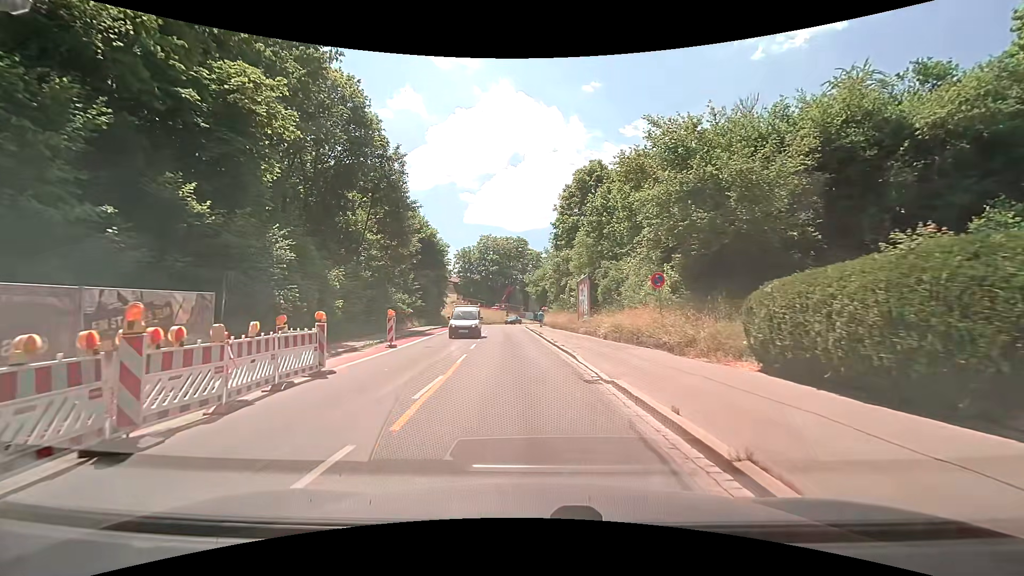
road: secondary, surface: asphalt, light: Day
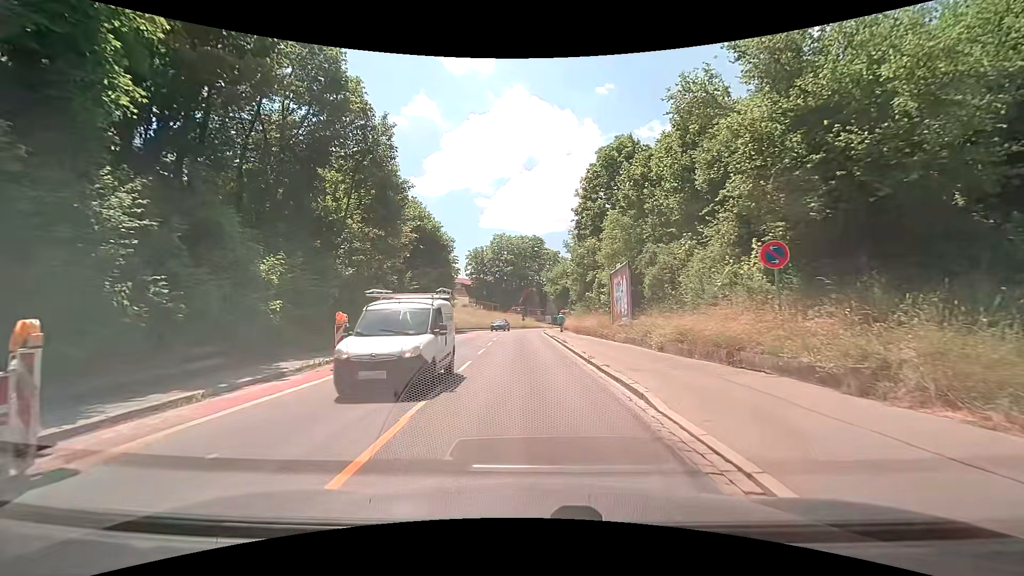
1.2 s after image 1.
(-0.2, +7.7) m; -2°
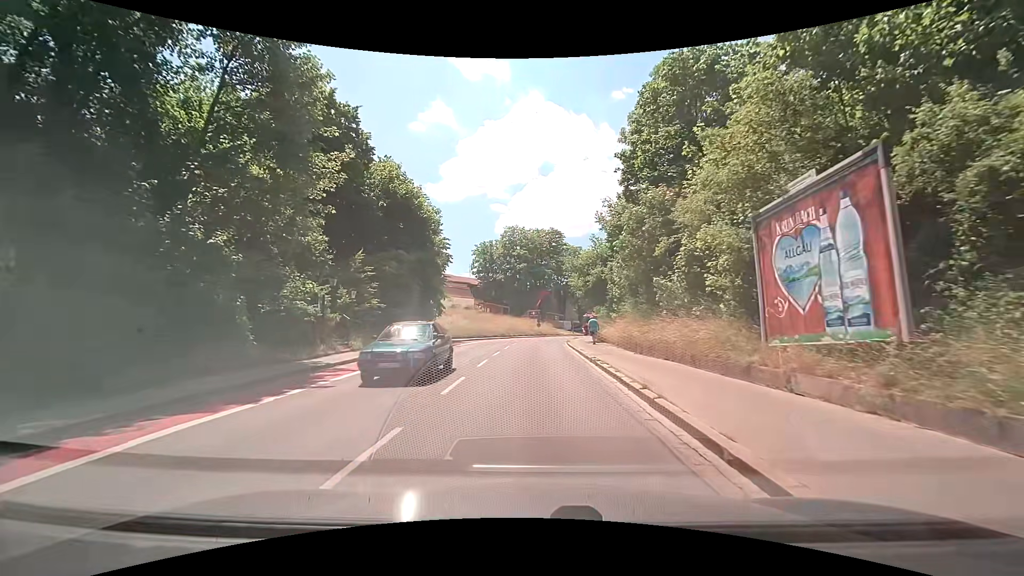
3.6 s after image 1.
(-0.3, +15.6) m; -2°
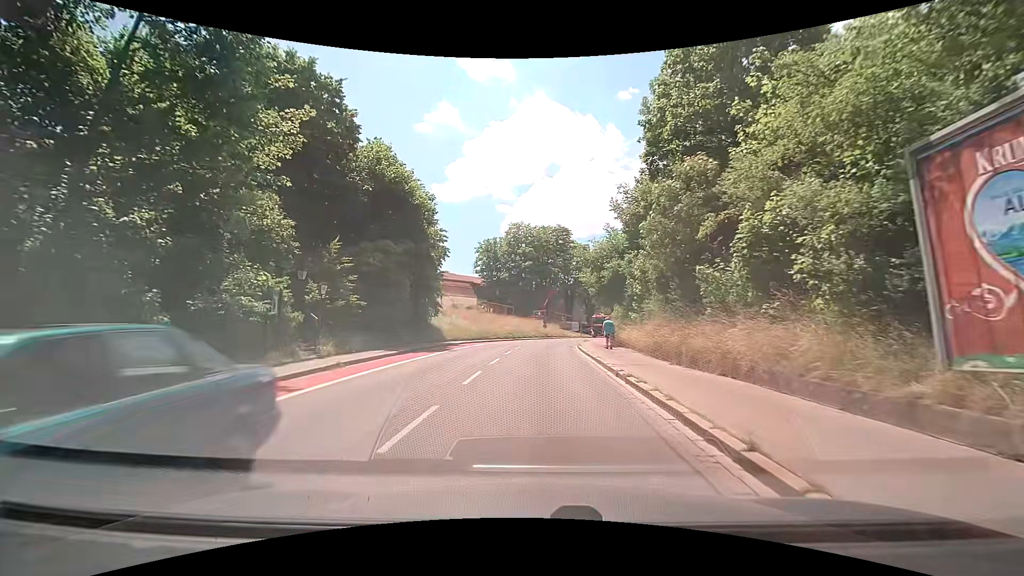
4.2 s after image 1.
(0.0, +4.2) m; 0°
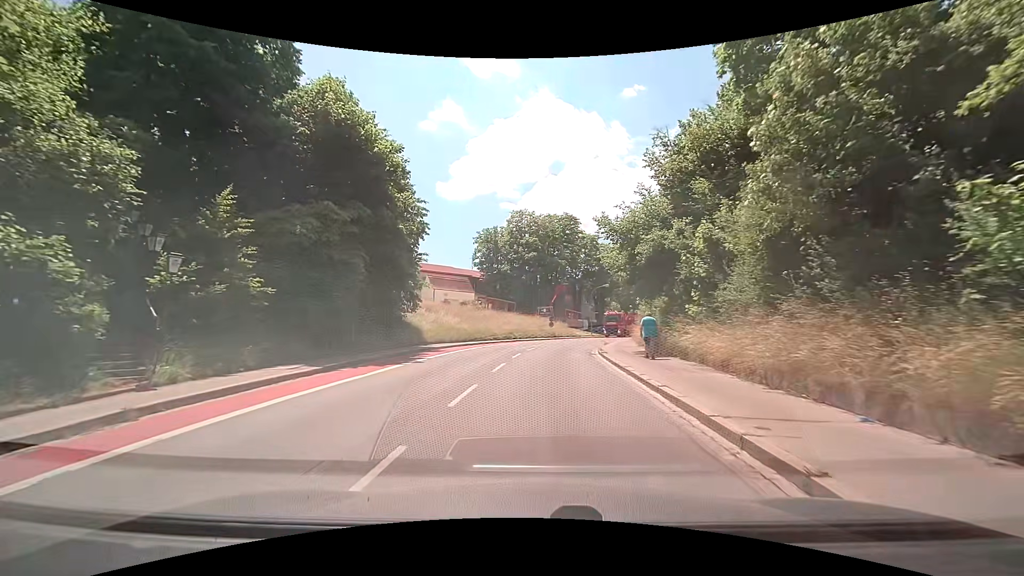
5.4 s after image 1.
(-0.1, +8.8) m; 0°
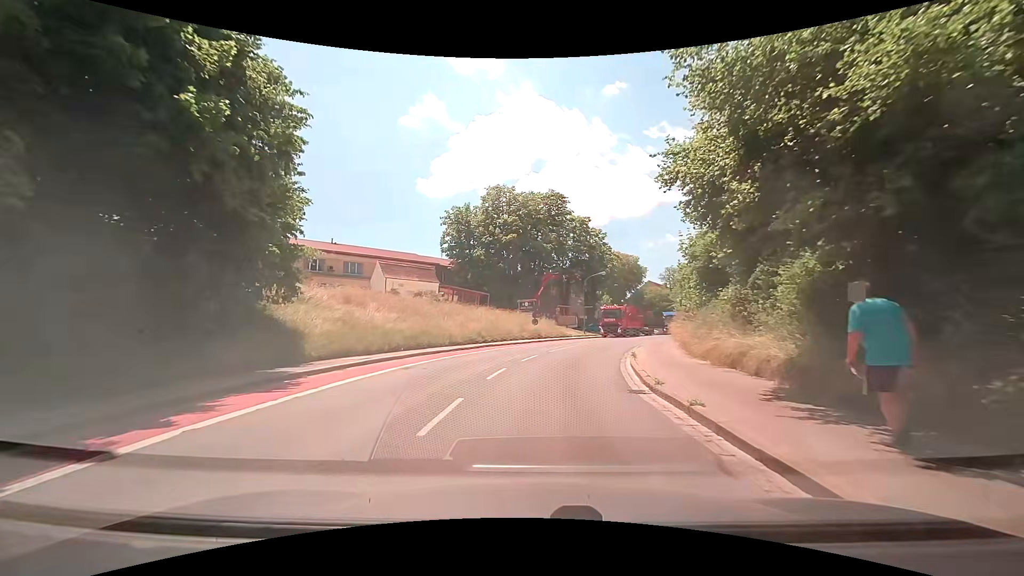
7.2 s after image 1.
(-0.1, +13.9) m; +1°
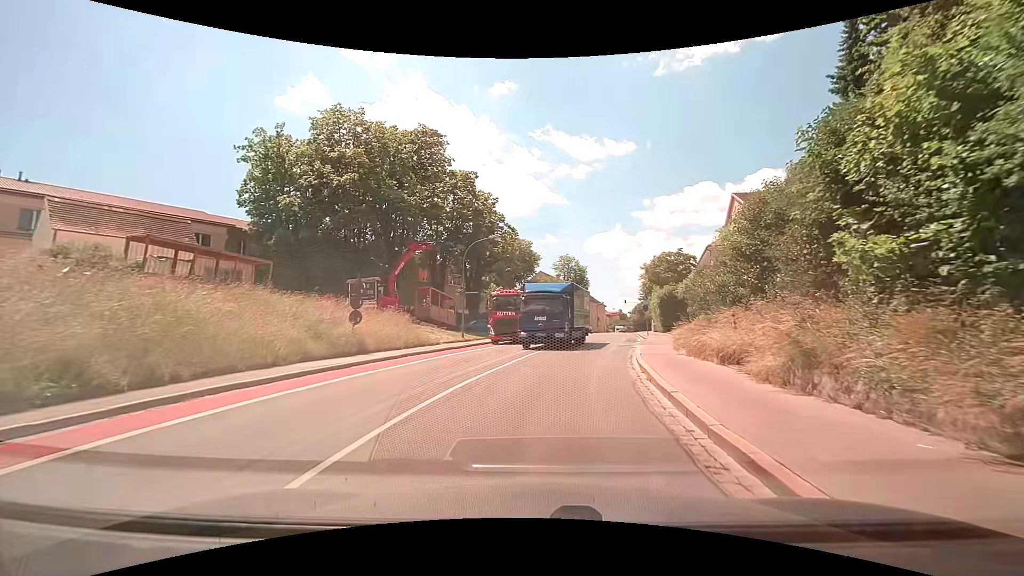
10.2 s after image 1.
(+2.0, +22.9) m; +13°
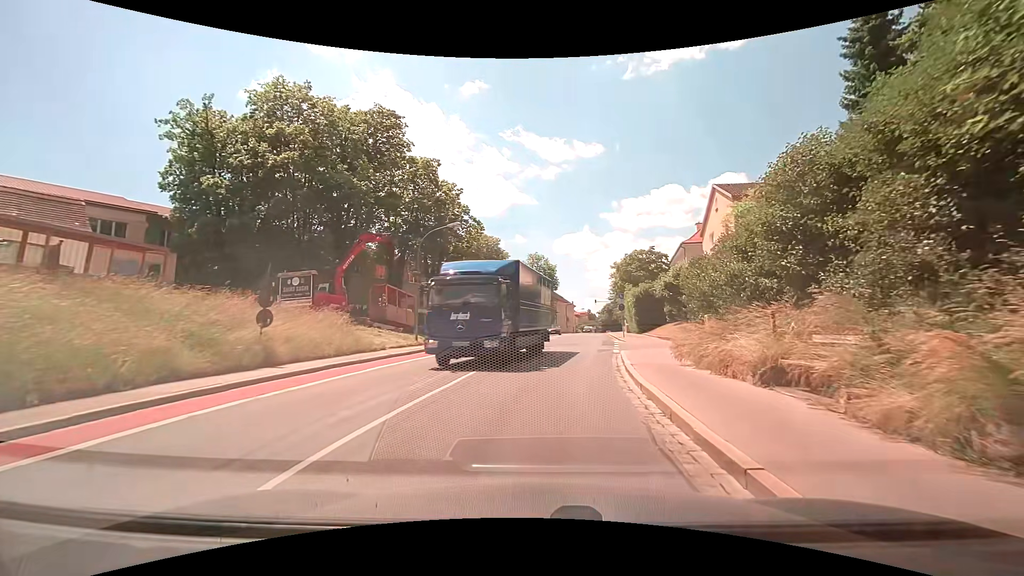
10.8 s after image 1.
(+0.1, +4.2) m; +4°
(+1, +10) (+1, +20) (+2, +30) (+3, +40) (+4, +50) (+5, +60) (+6, +70) (+8, +80) (+9, +89) (+11, +99) m
